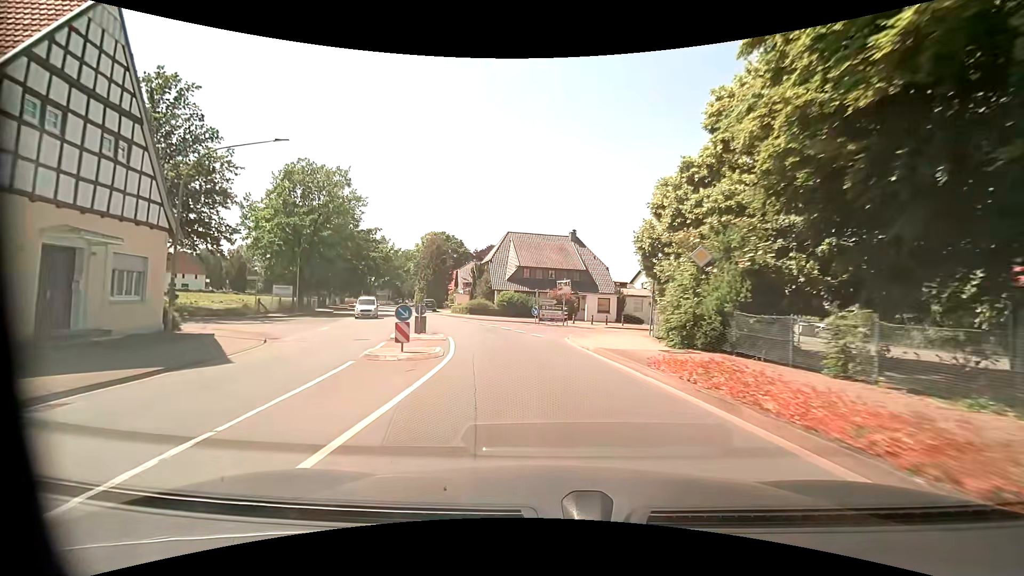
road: primary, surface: asphalt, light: Day
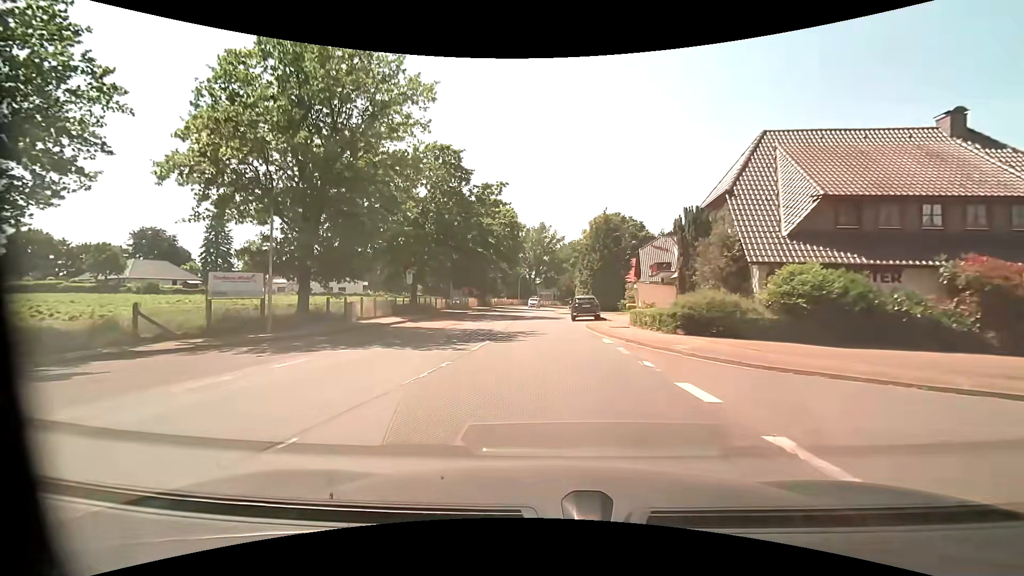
(-5.0, +30.6) m; -20°
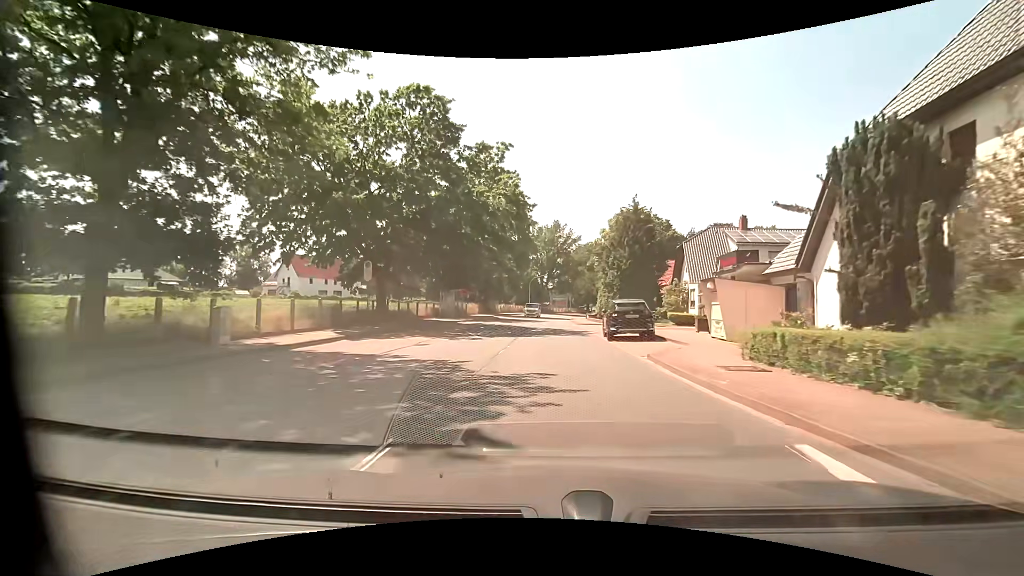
(-0.3, +12.3) m; -2°
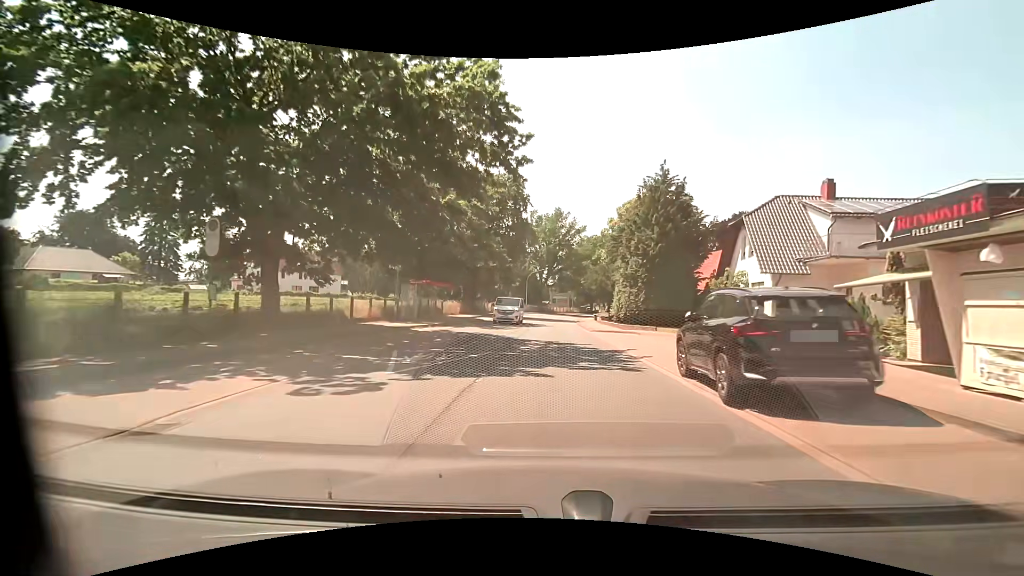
(0.0, +13.2) m; 0°
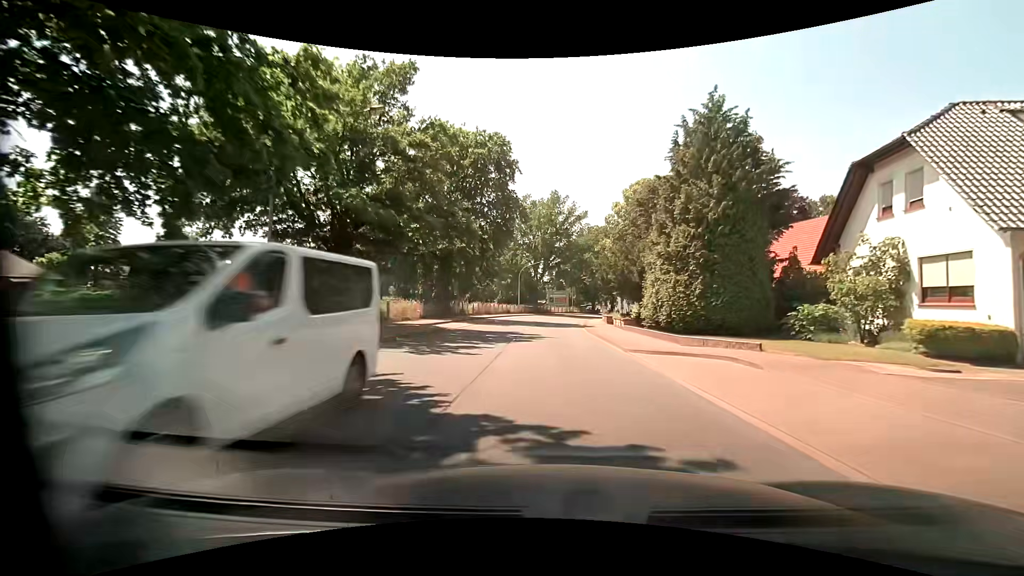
(+0.1, +14.3) m; +1°
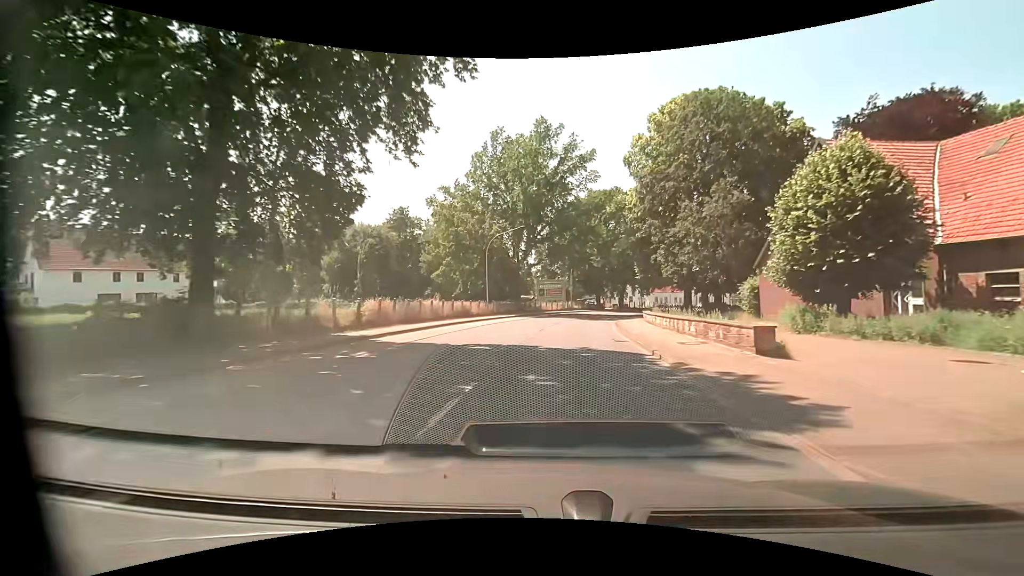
(0.0, +30.9) m; +1°
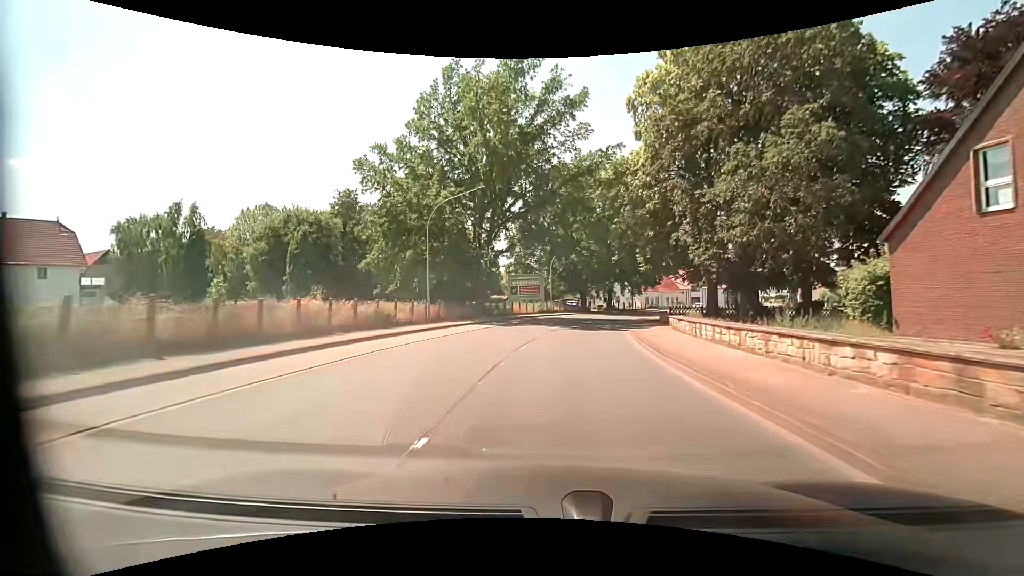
(+0.4, +15.1) m; +4°
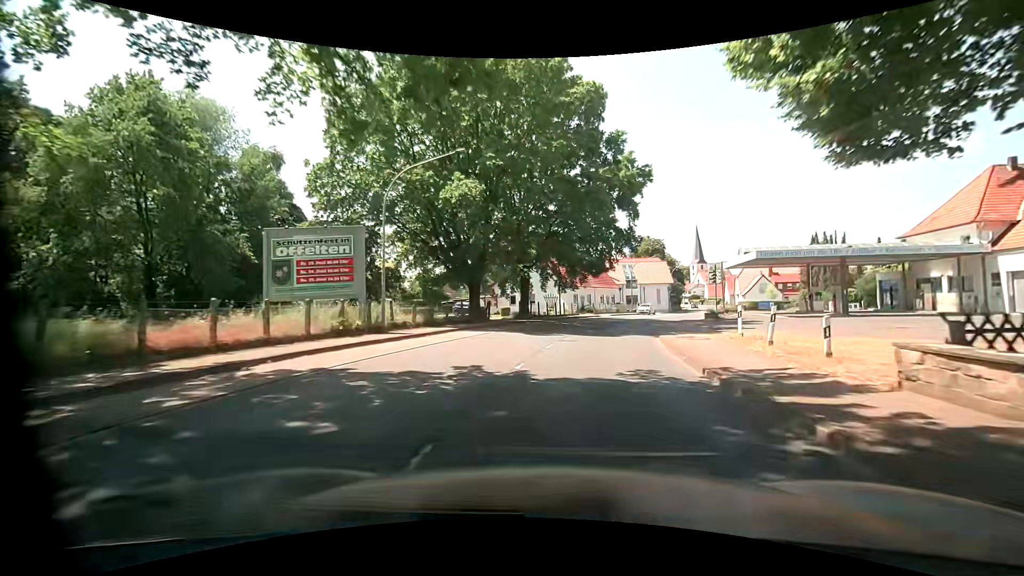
(+2.5, +36.3) m; +10°
(0, +10) (+2, +20) (+4, +30) (+7, +39) (+11, +48) (+15, +58) (+19, +67) (+24, +76) (+28, +85) (+31, +94) m
